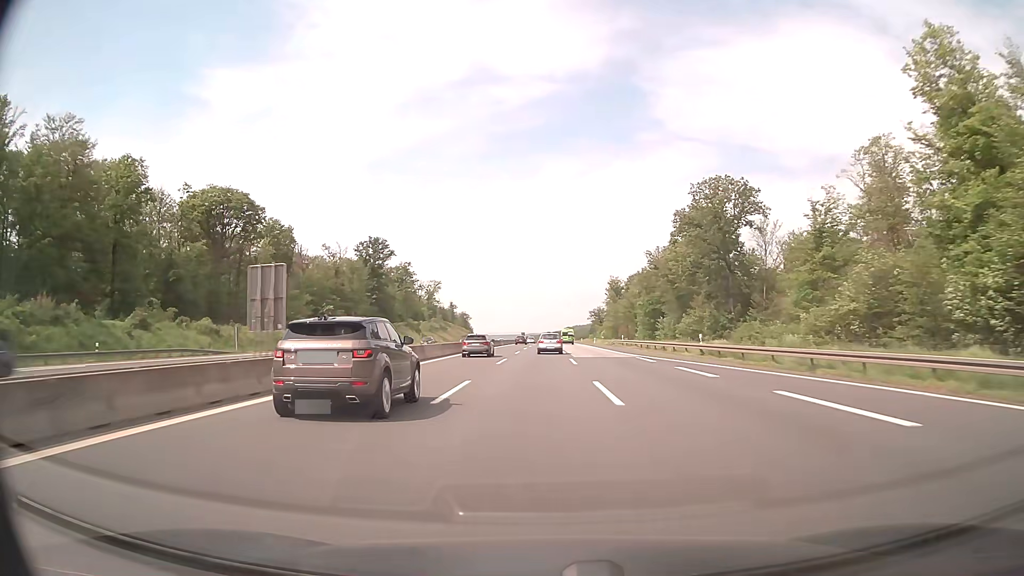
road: motorway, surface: asphalt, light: Day
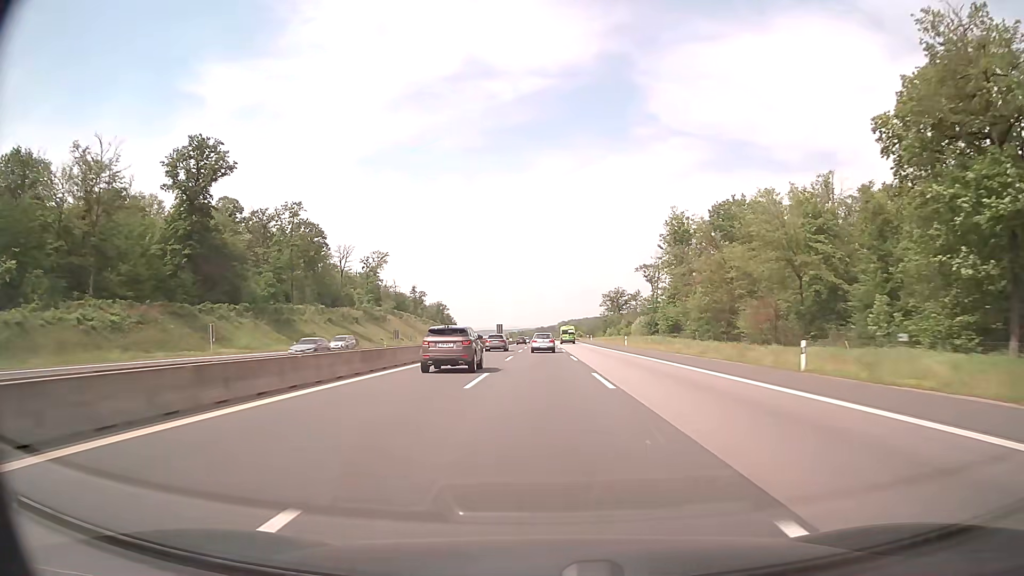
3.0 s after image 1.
(+0.3, +104.1) m; 0°
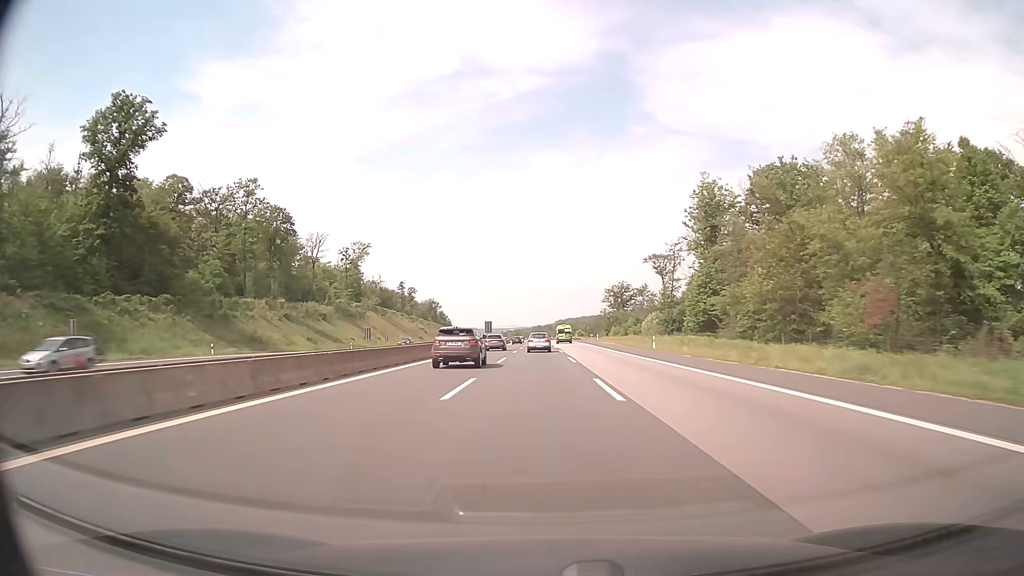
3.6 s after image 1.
(+0.1, +20.8) m; 0°
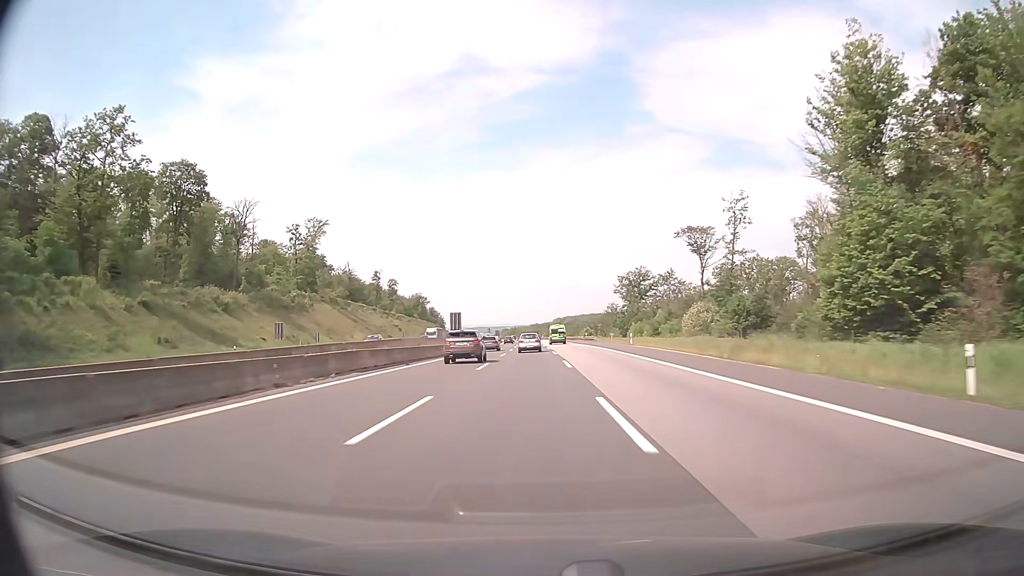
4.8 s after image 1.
(+0.1, +41.5) m; 0°
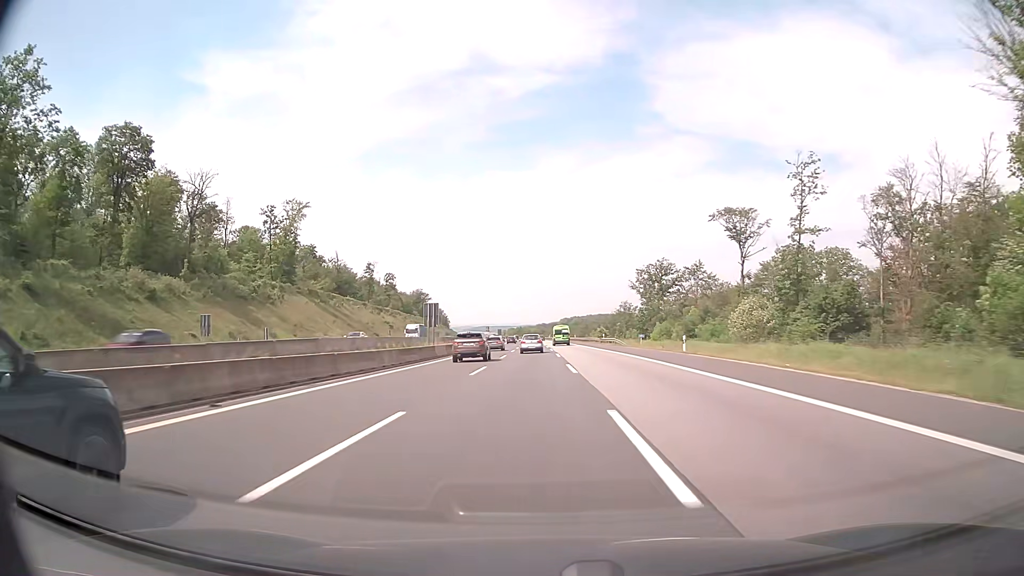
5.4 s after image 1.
(-0.1, +20.8) m; -1°
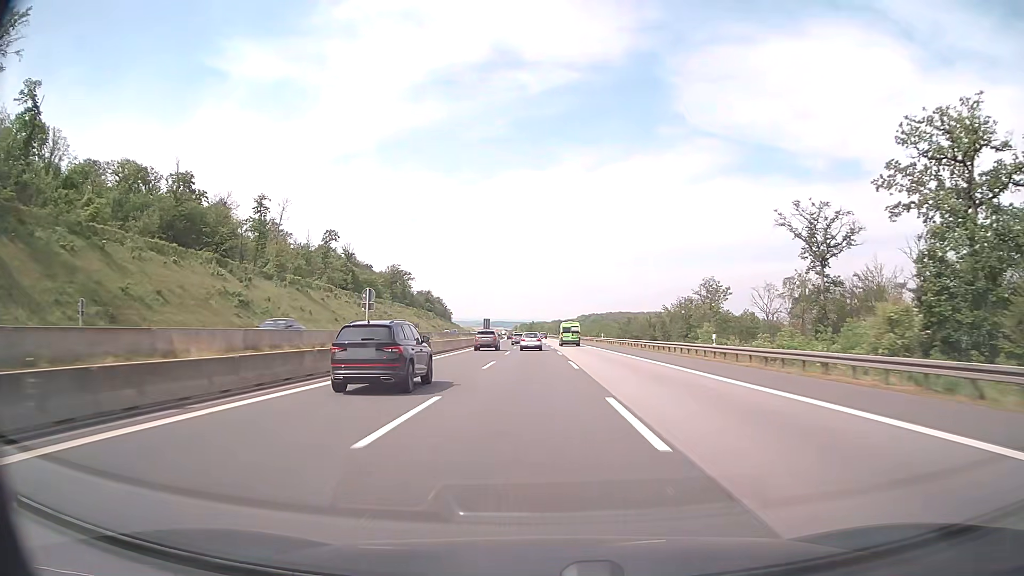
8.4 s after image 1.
(-1.6, +105.3) m; -1°
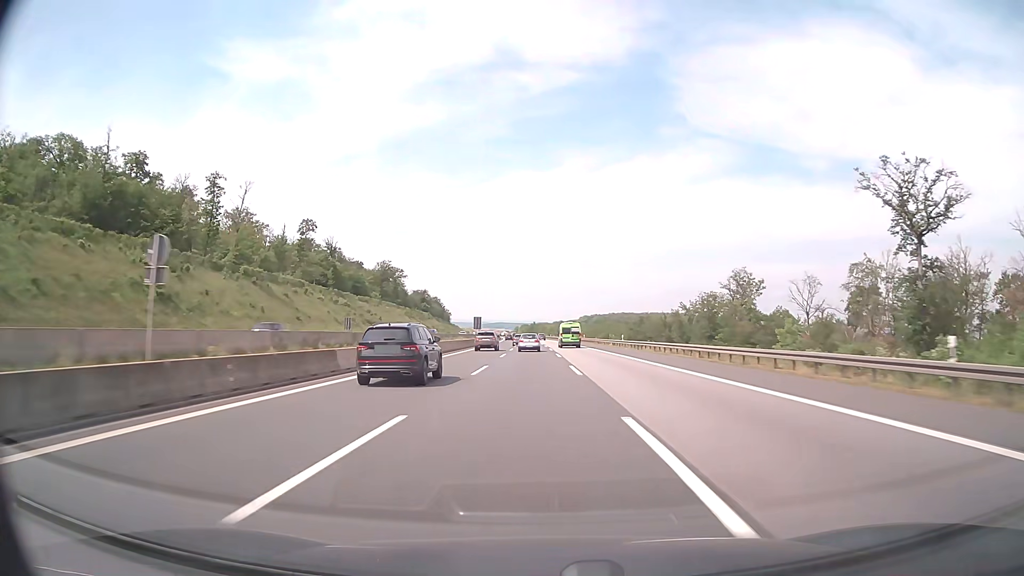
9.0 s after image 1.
(0.0, +21.3) m; 0°
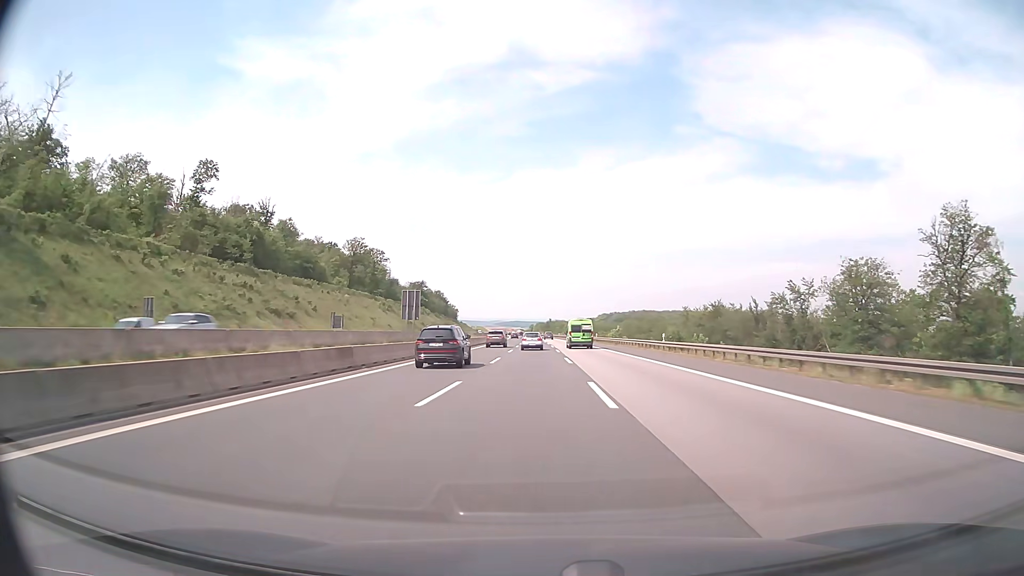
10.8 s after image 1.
(-0.5, +64.3) m; -1°
(0, +10) (0, +20) (0, +30) (0, +40) (0, +50) (-1, +60) (-1, +70) (-1, +80) (-1, +90) (-1, +100) m
